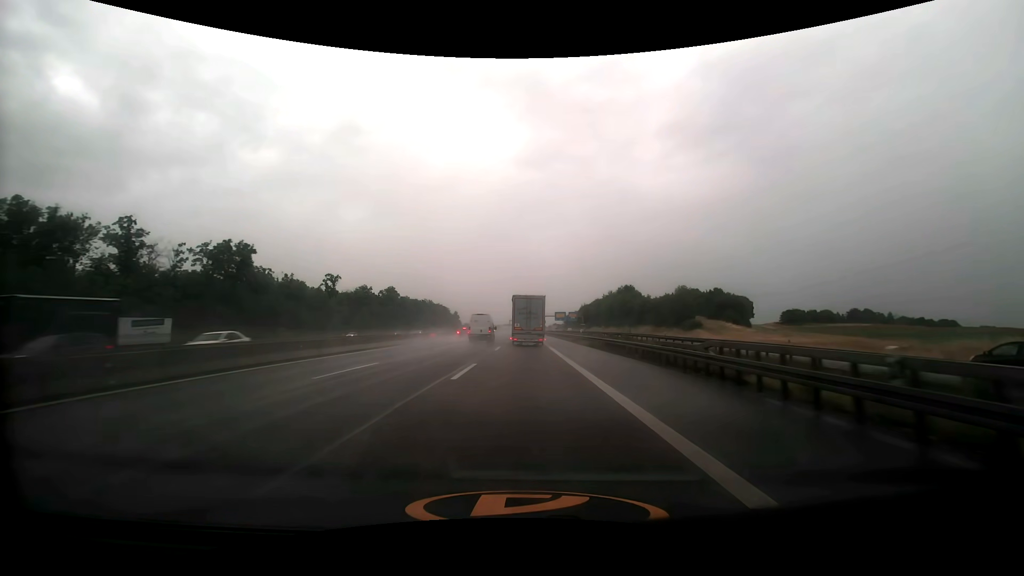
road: motorway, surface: asphalt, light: Day
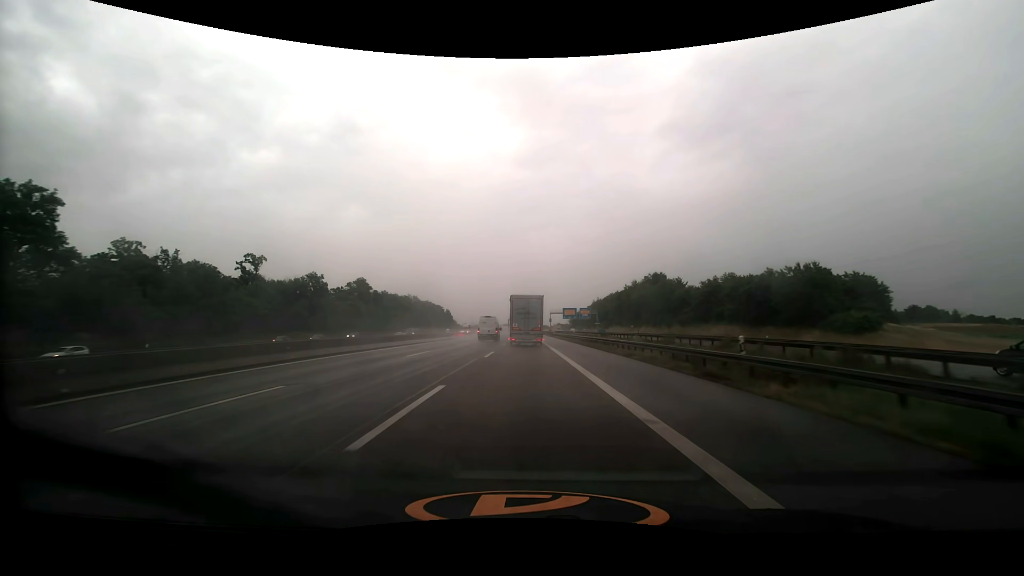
(0.0, +43.7) m; 0°
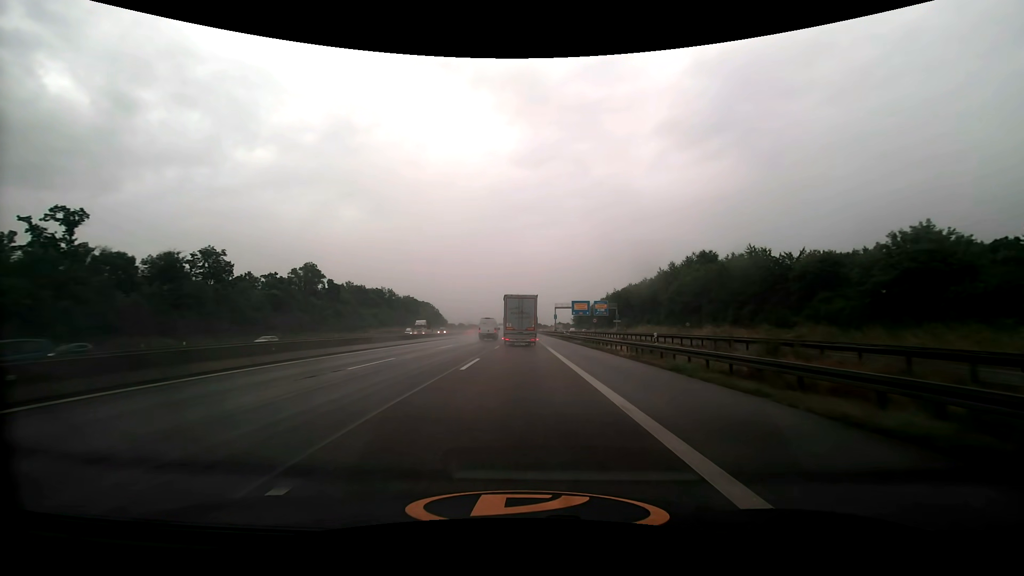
(+0.1, +43.3) m; 0°
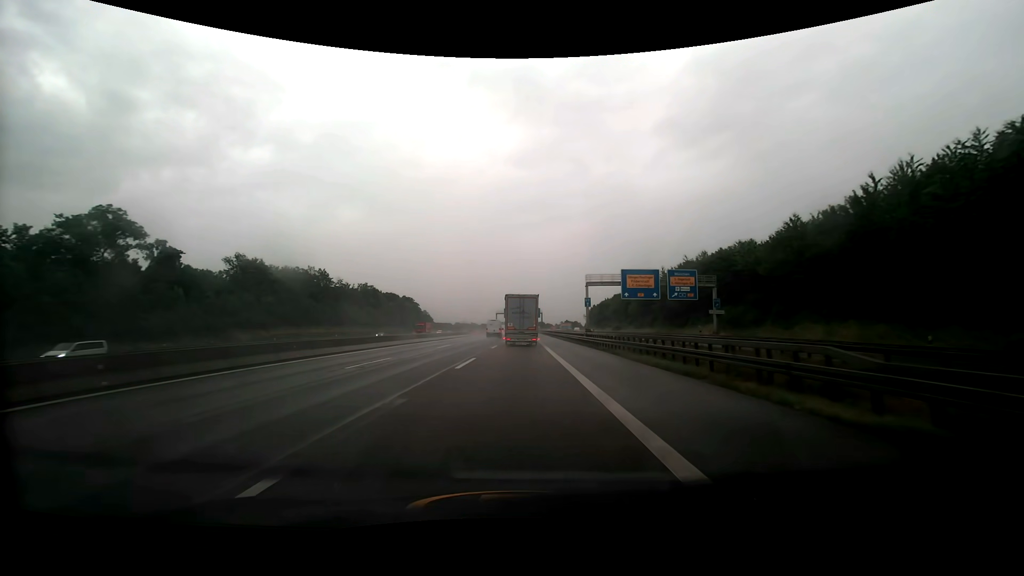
(0.0, +71.7) m; 0°
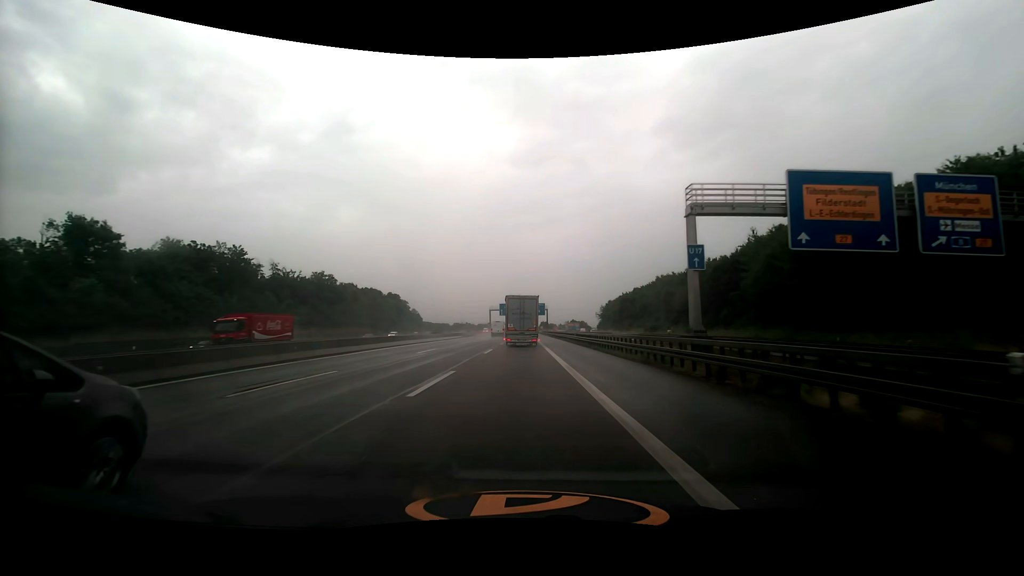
(-0.1, +42.3) m; 0°
(0, +10) (0, +20) (0, +30) (0, +40) (0, +50) (0, +60) (0, +70) (0, +80) (0, +90) (0, +100) m
